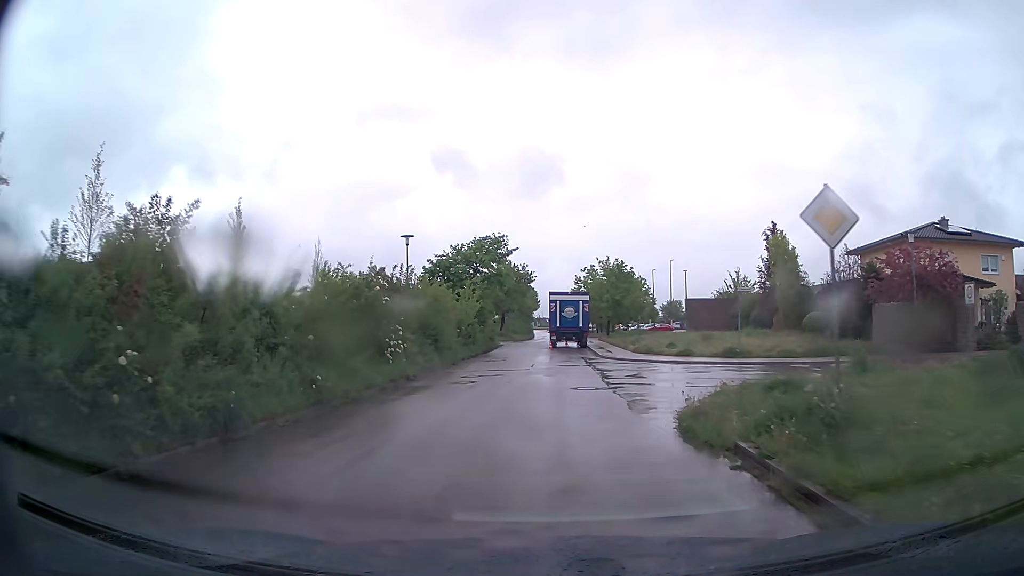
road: residential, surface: asphalt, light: Day
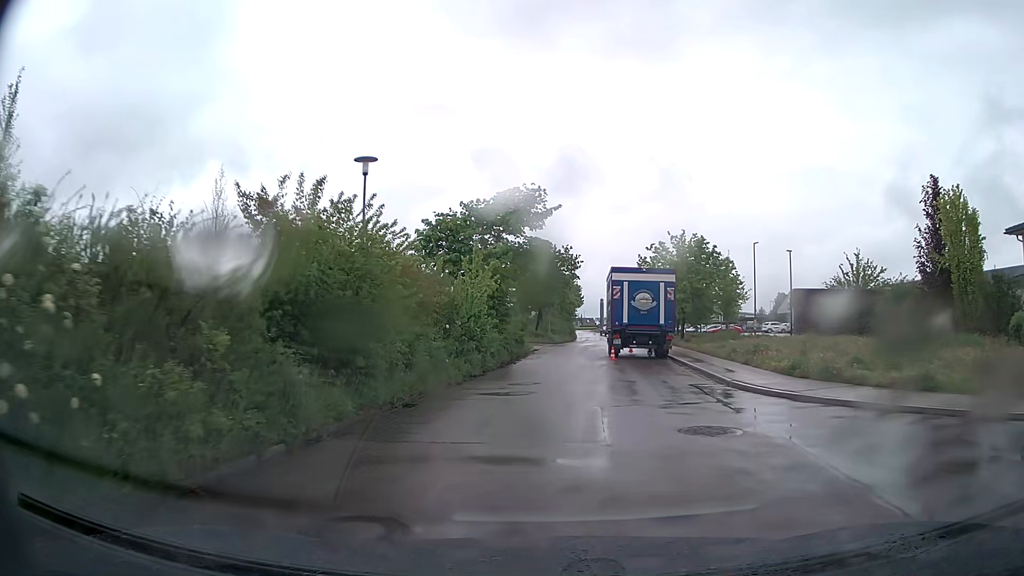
(-0.6, +16.5) m; -3°
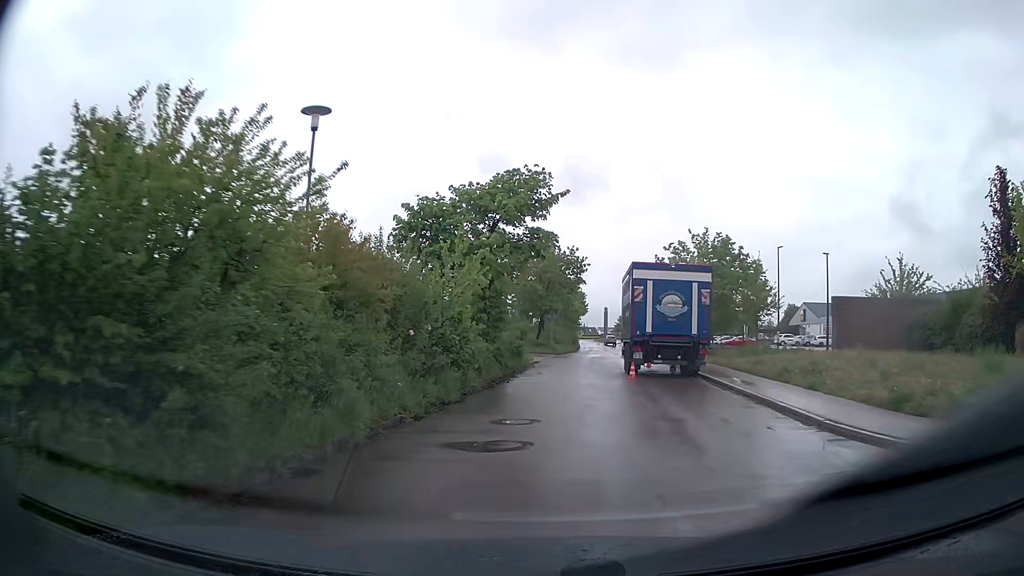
(0.0, +5.4) m; 0°
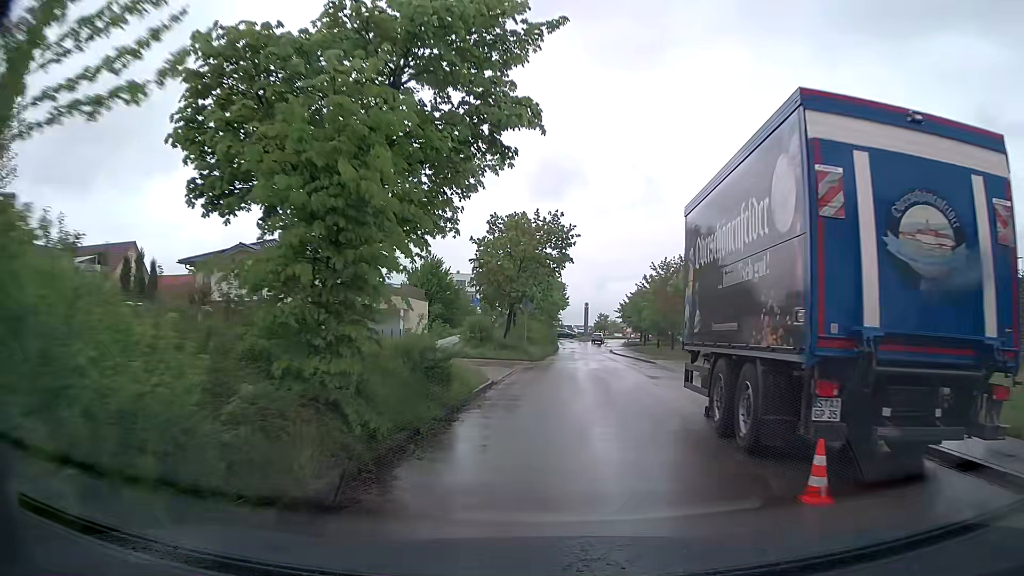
(+0.1, +15.6) m; +2°
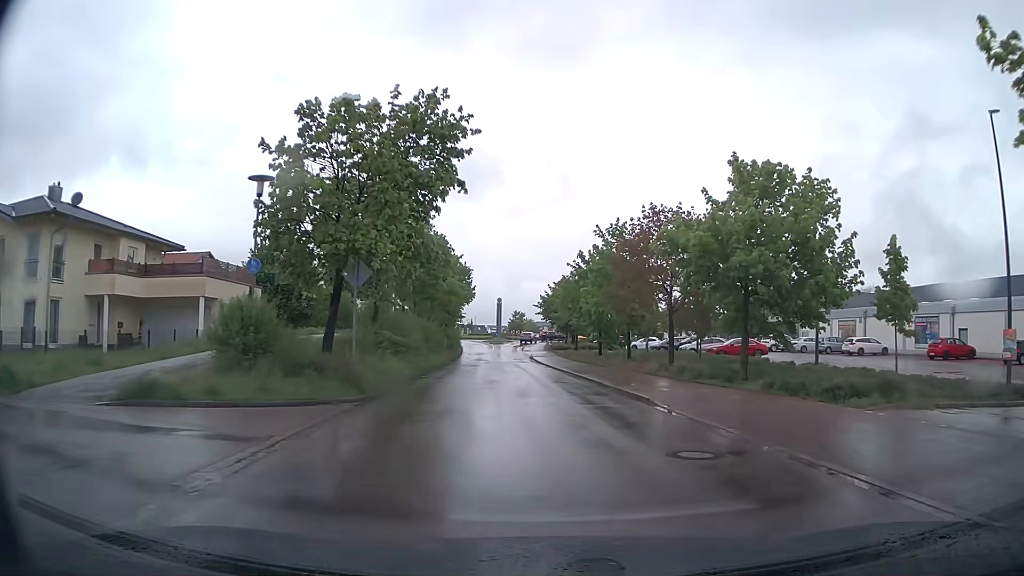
(+1.3, +21.0) m; +8°
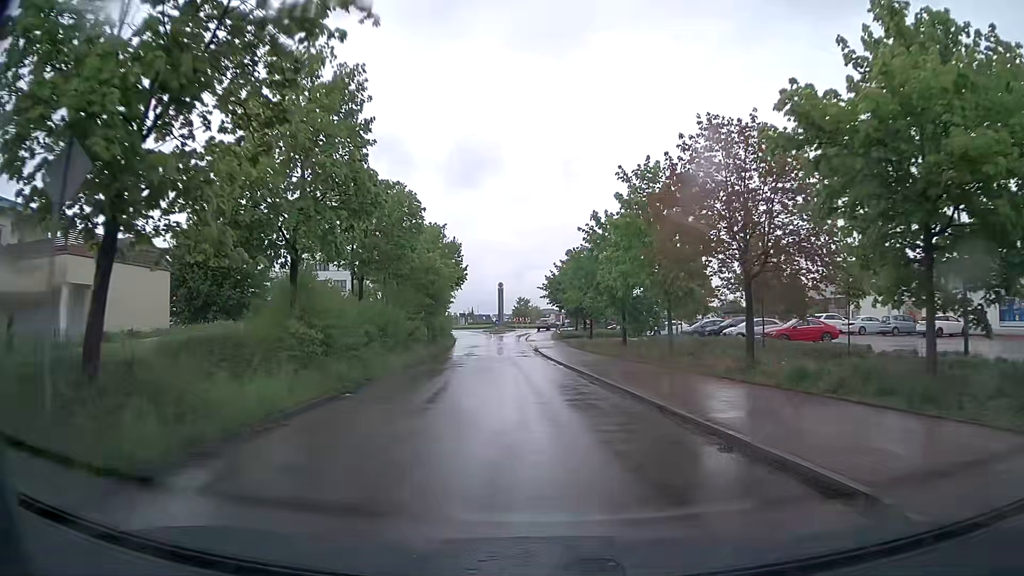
(-0.1, +11.4) m; 0°
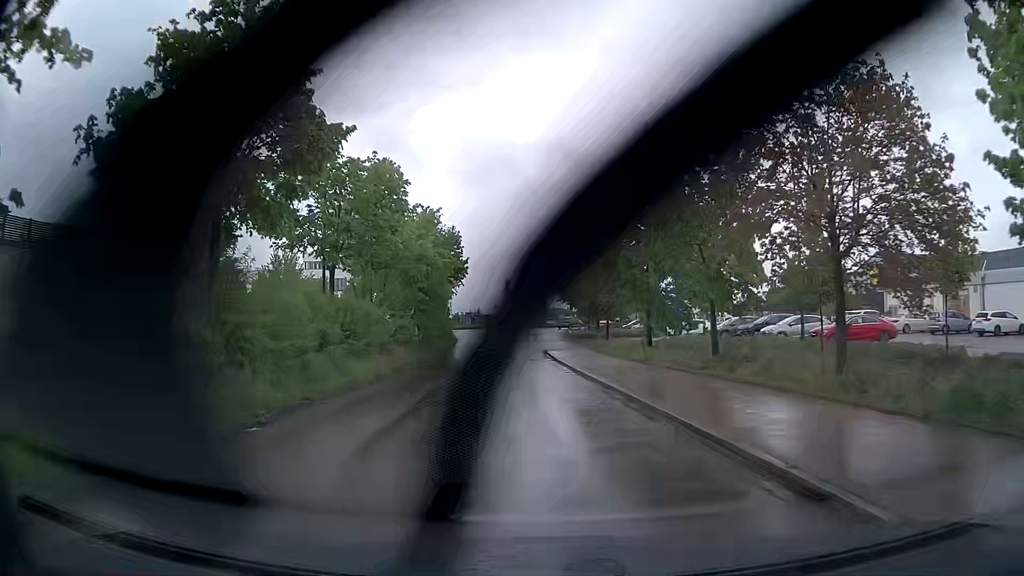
(-0.1, +5.9) m; -1°
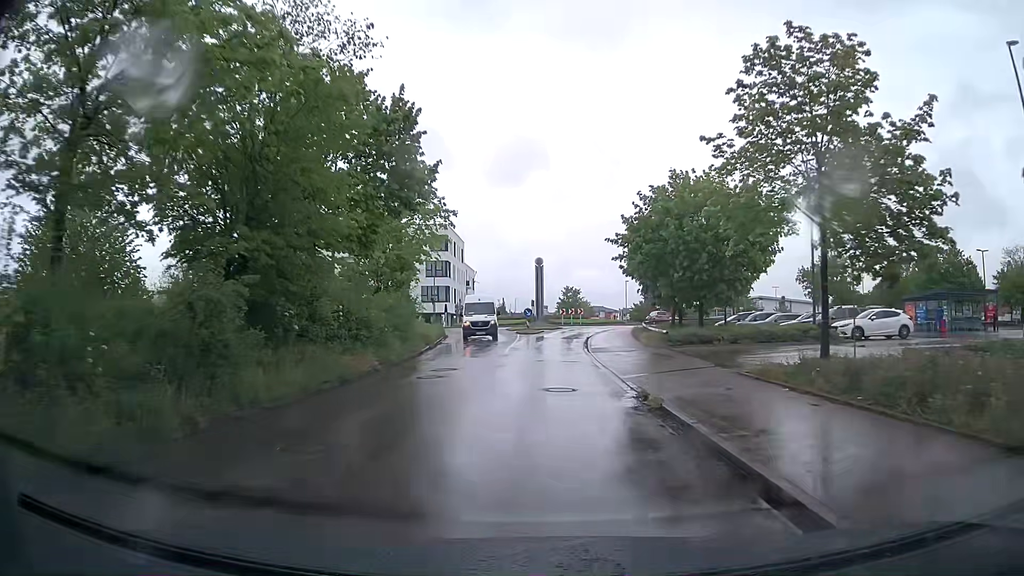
(-1.1, +30.0) m; -4°
(0, +10) (0, +20) (+1, +30) (+1, +40) (+3, +50) (+7, +59) (+14, +66) (+23, +69) (+33, +70) (+43, +70) m
